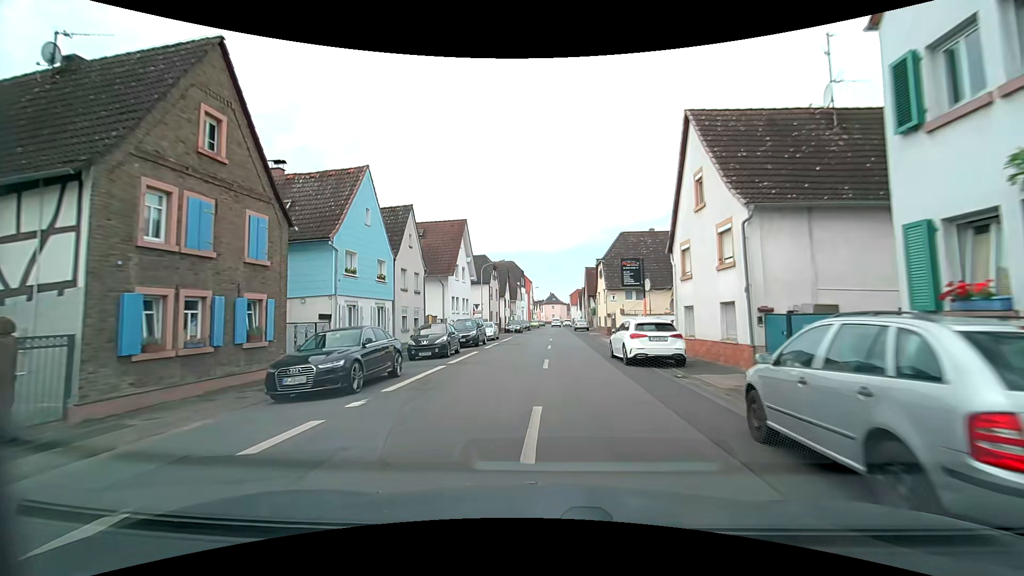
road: tertiary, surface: asphalt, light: Day
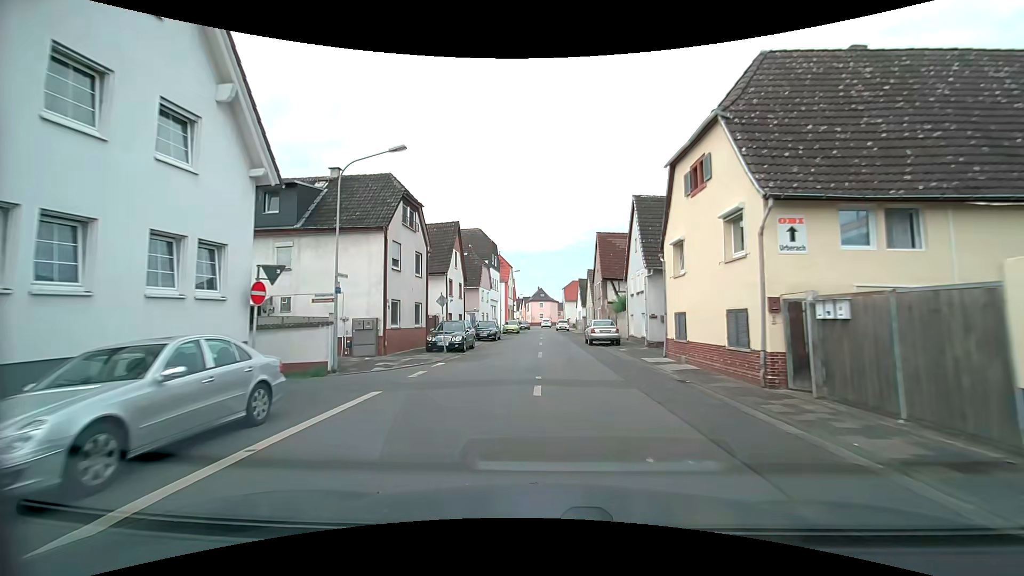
(+0.8, +32.7) m; +1°
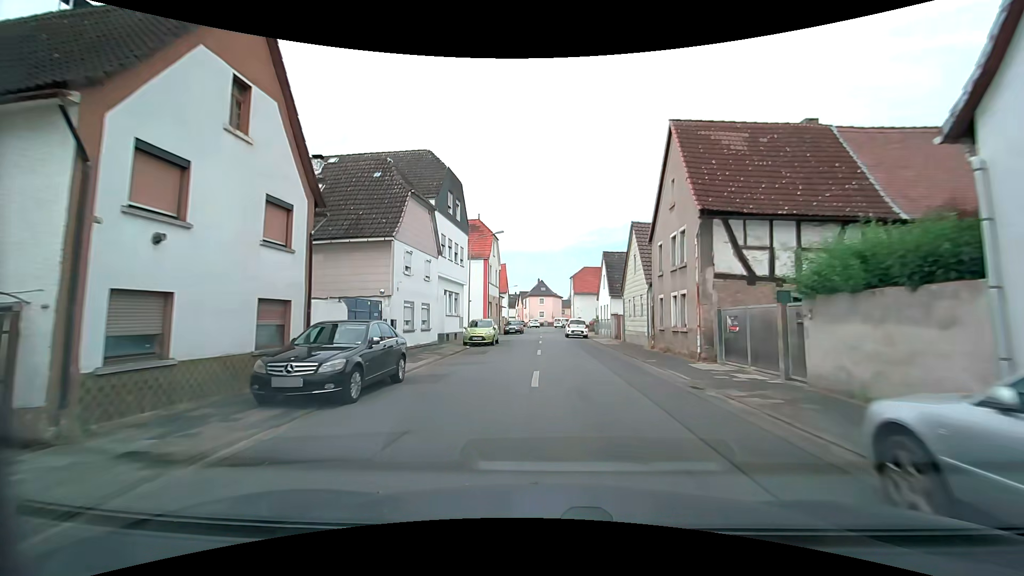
(+0.2, +26.8) m; 0°
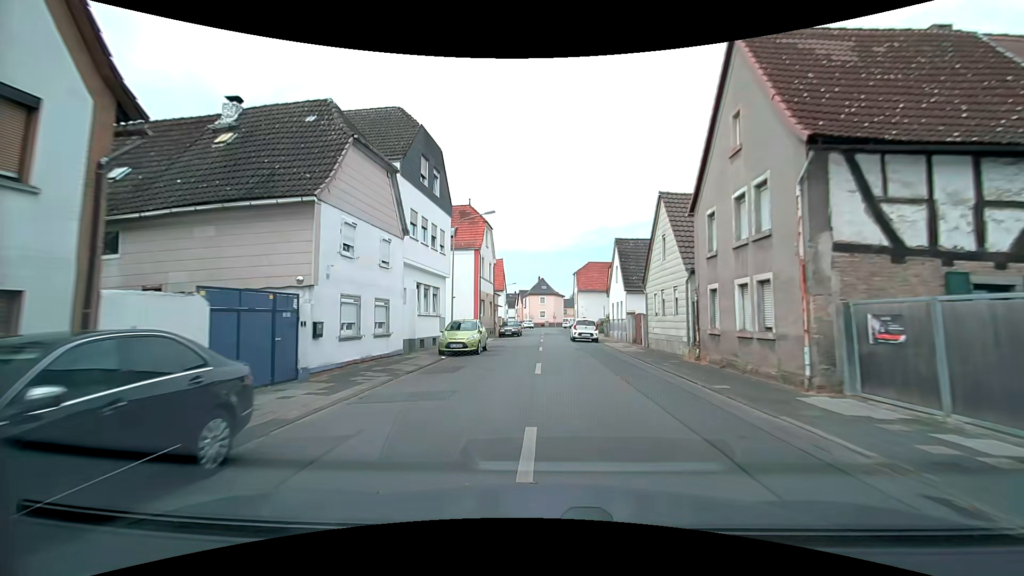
(0.0, +6.6) m; 0°
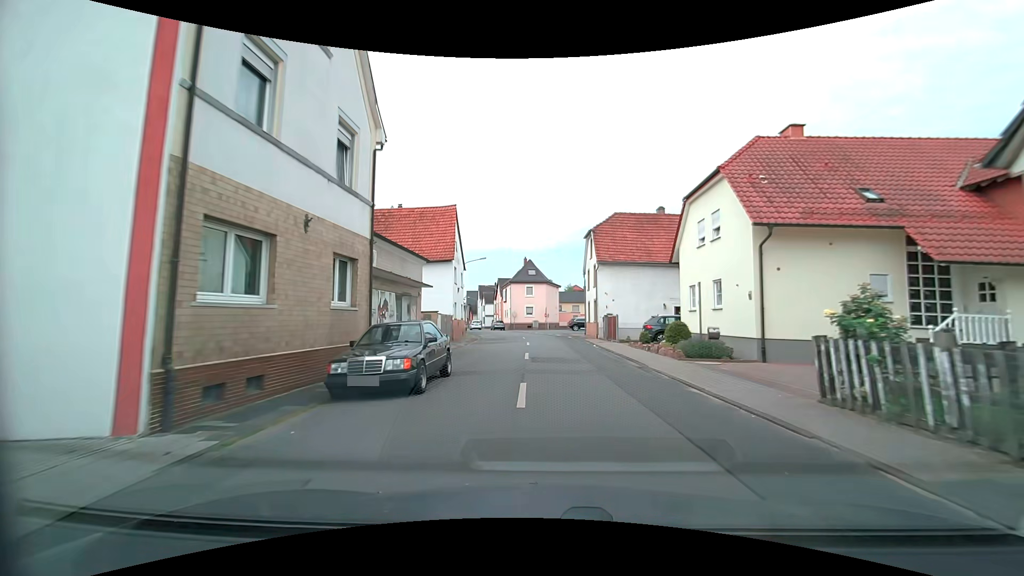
(+0.1, +32.5) m; +1°
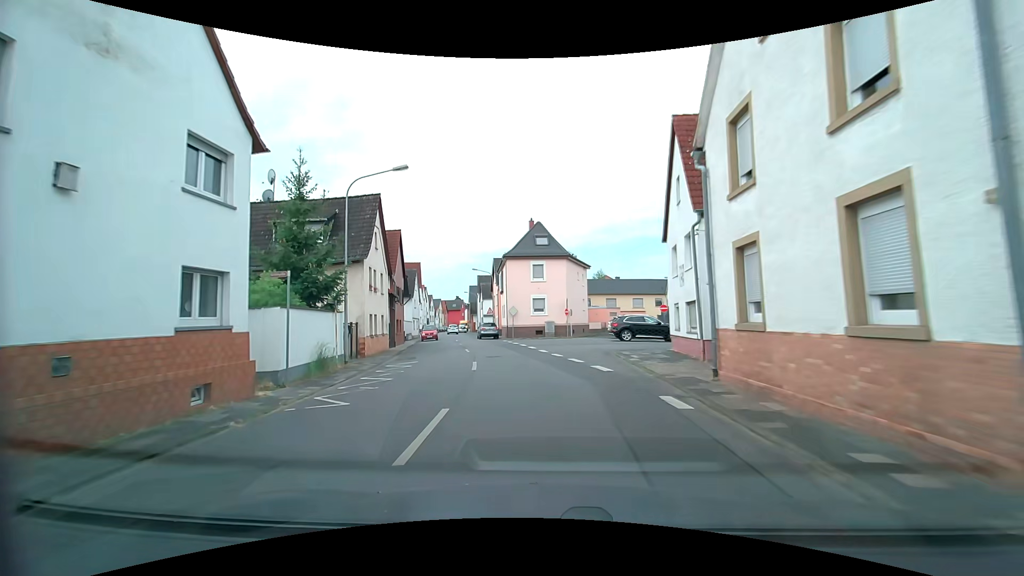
(+0.6, +30.5) m; -2°
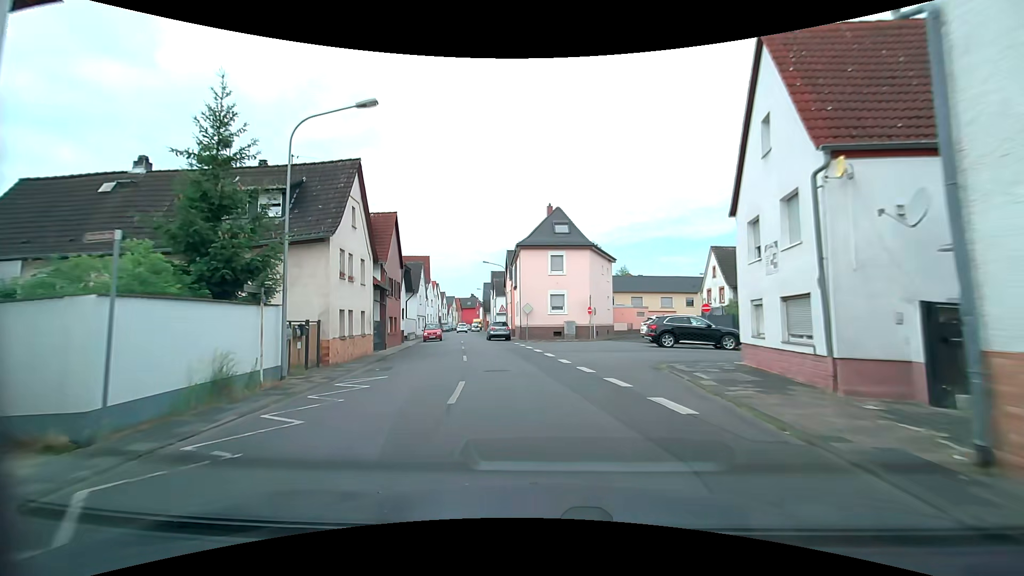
(-0.1, +5.9) m; -1°
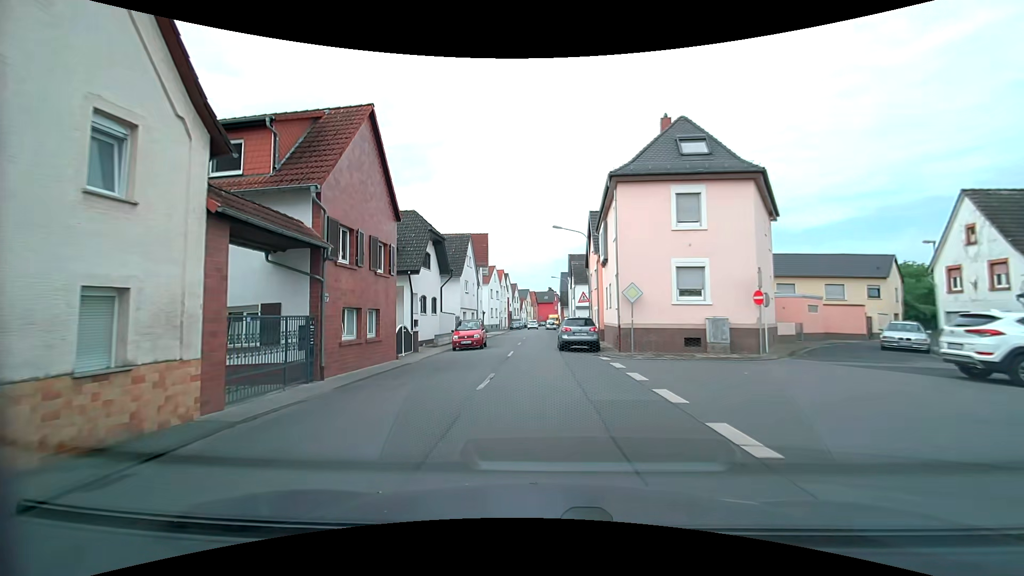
(-1.4, +17.1) m; -10°
(0, +10) (-1, +20) (-1, +30) (-1, +40) (-1, +50) (-1, +60) (-1, +70) (-1, +80) (-1, +90) (-1, +100) m
